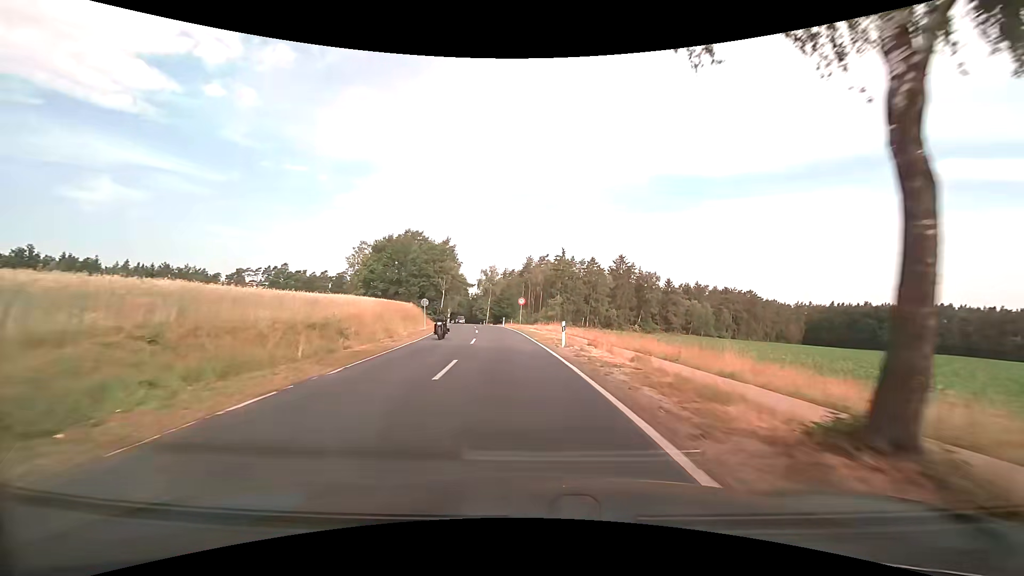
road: secondary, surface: asphalt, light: Day
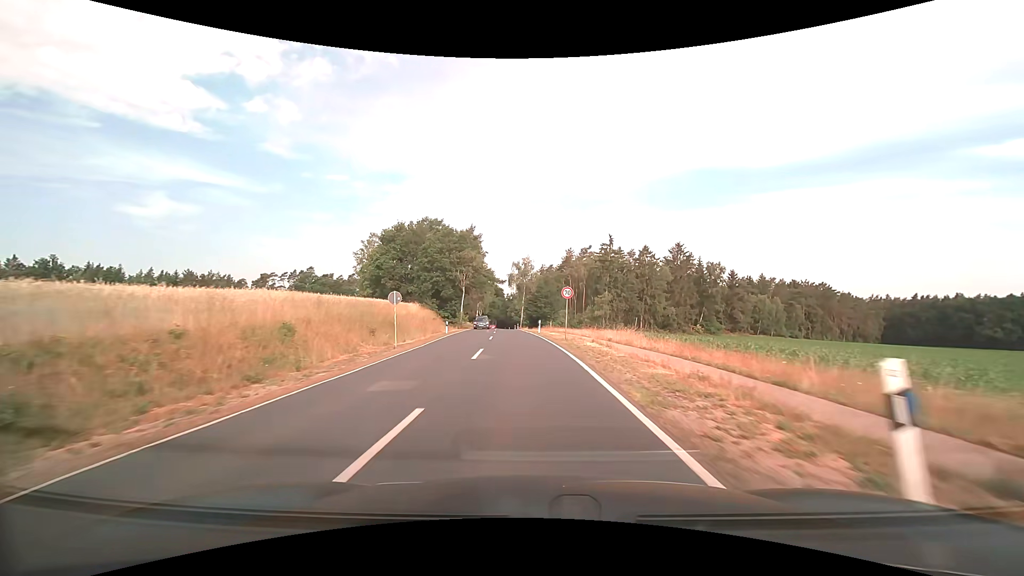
(-0.7, +18.8) m; -5°
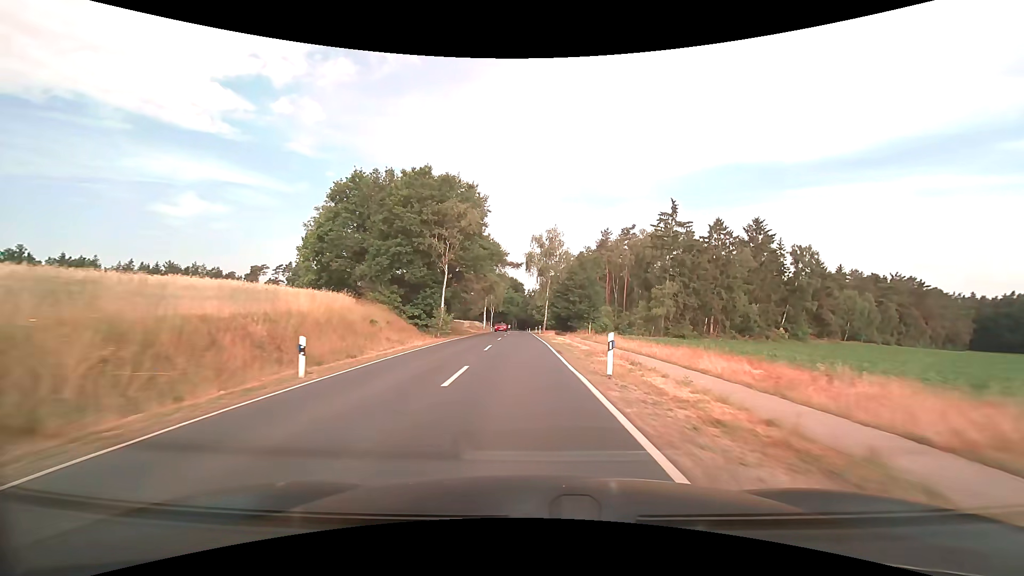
(-0.9, +29.3) m; -3°
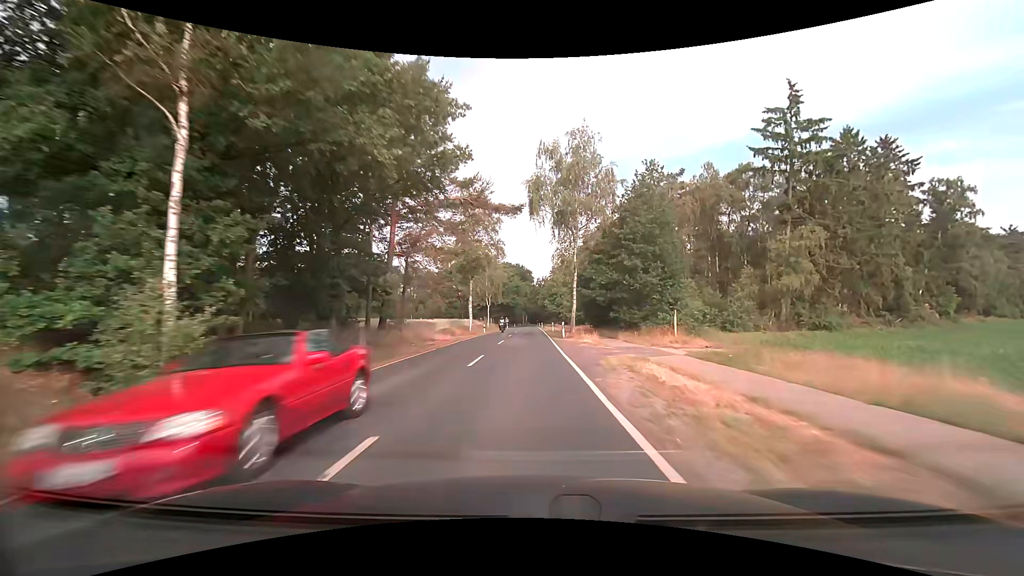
(-0.3, +31.0) m; -1°
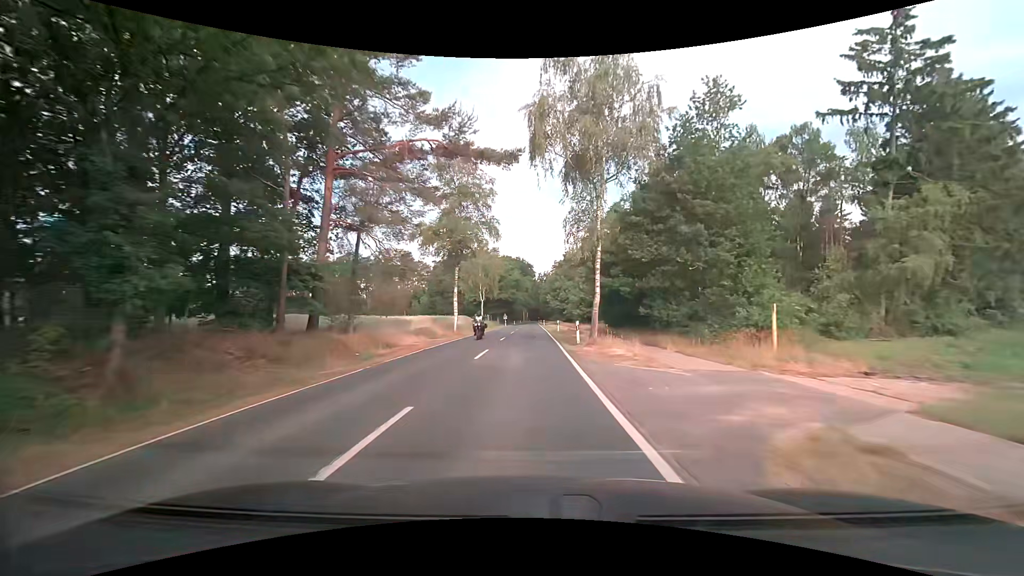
(0.0, +10.8) m; 0°
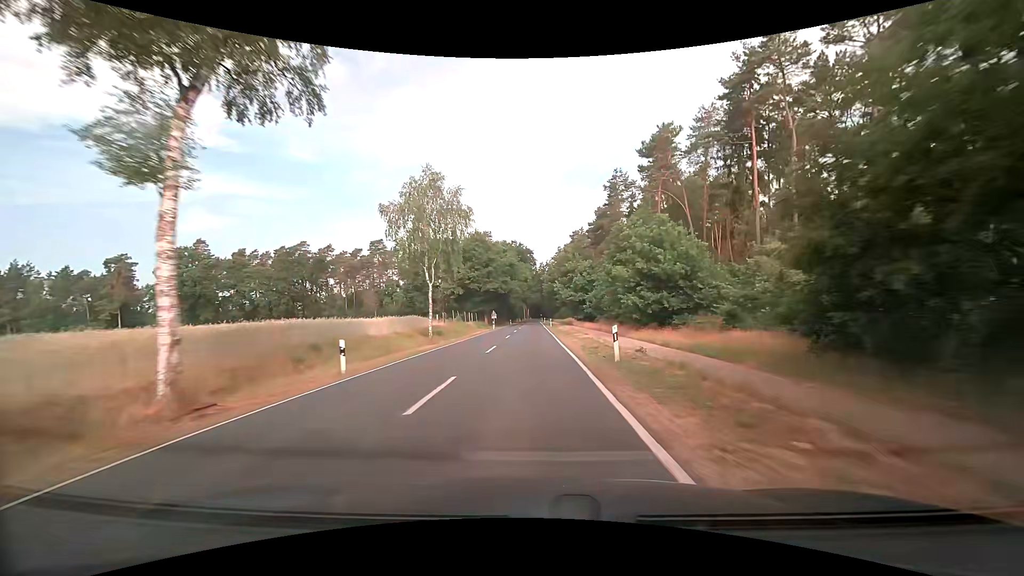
(0.0, +33.0) m; 0°
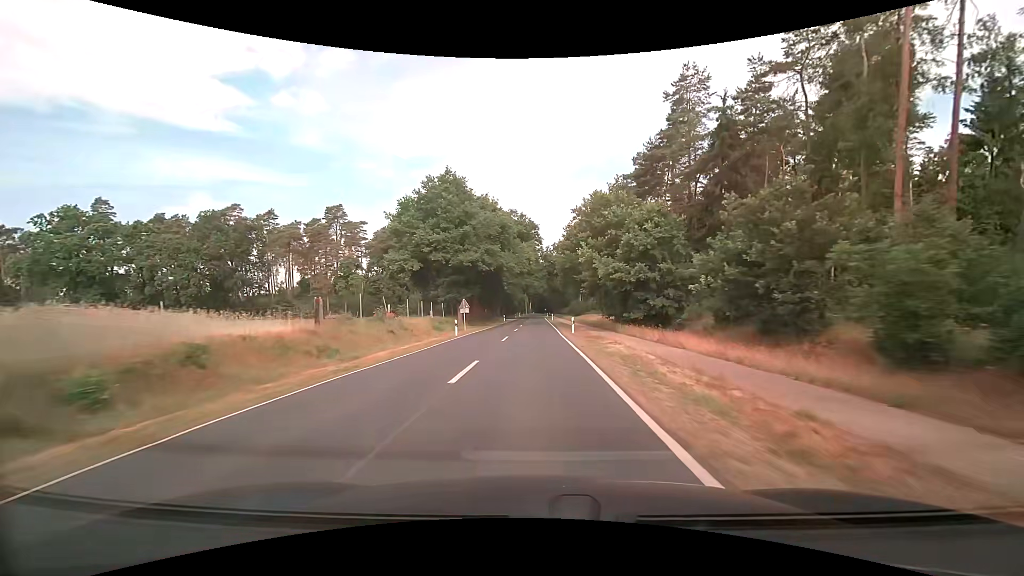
(-0.1, +33.8) m; 0°
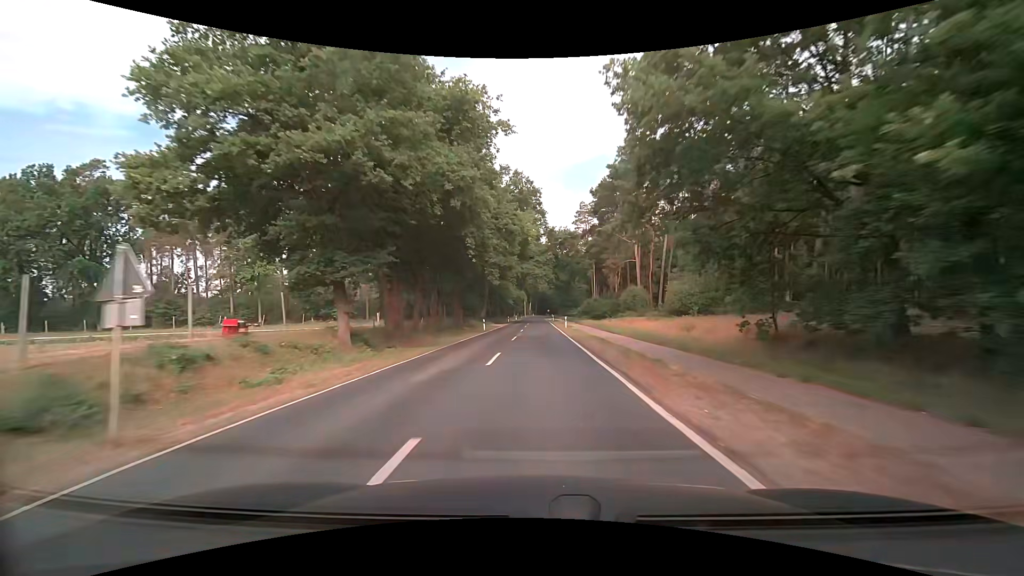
(-0.1, +33.2) m; 0°
(0, +10) (0, +20) (0, +30) (0, +40) (+1, +50) (+1, +60) (+1, +70) (+1, +80) (+1, +90) (+1, +100) m
